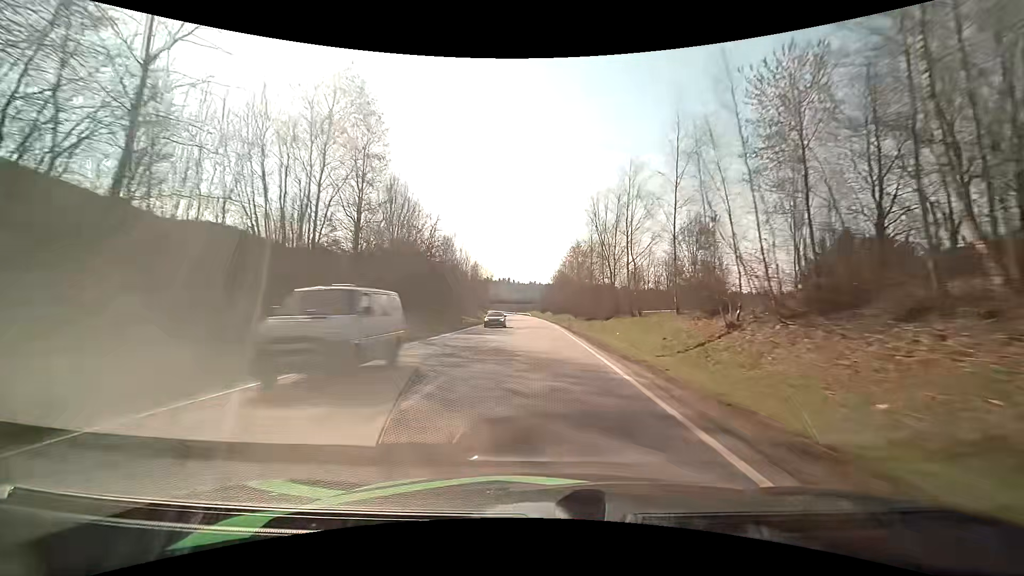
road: primary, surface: asphalt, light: Day
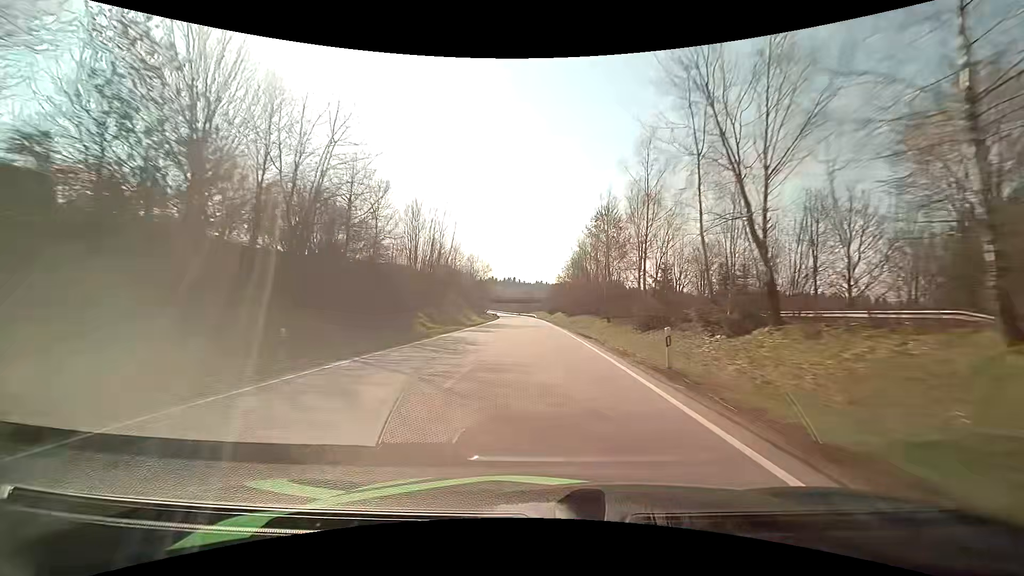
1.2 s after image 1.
(-0.3, +32.7) m; -1°
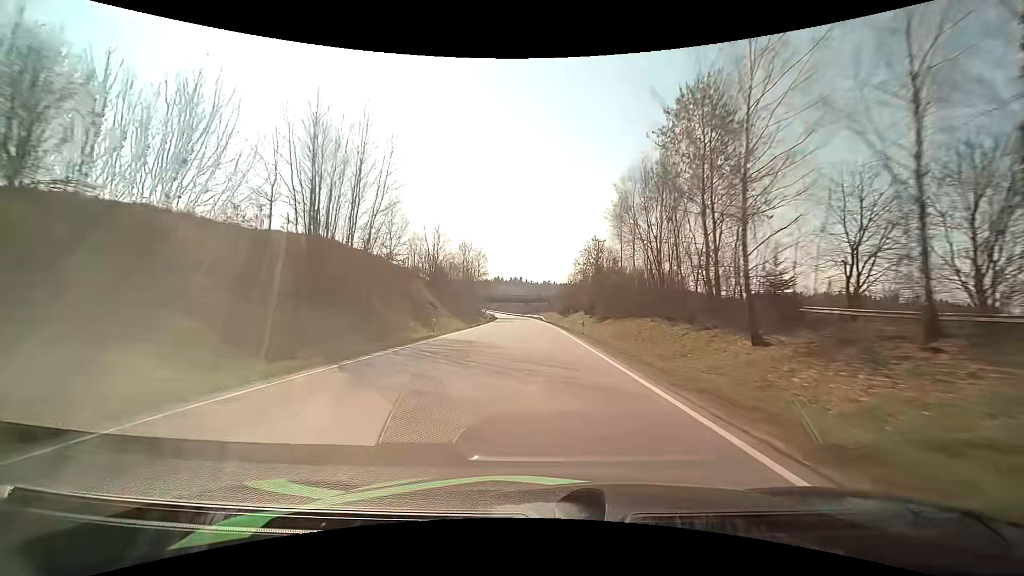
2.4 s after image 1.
(-0.3, +33.1) m; -1°
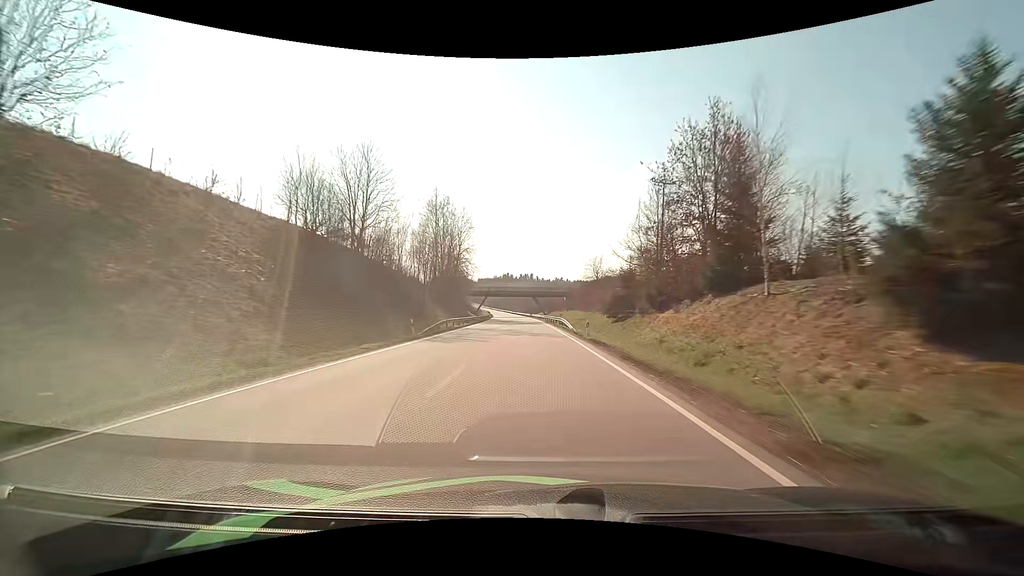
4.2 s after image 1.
(-0.7, +50.5) m; -2°
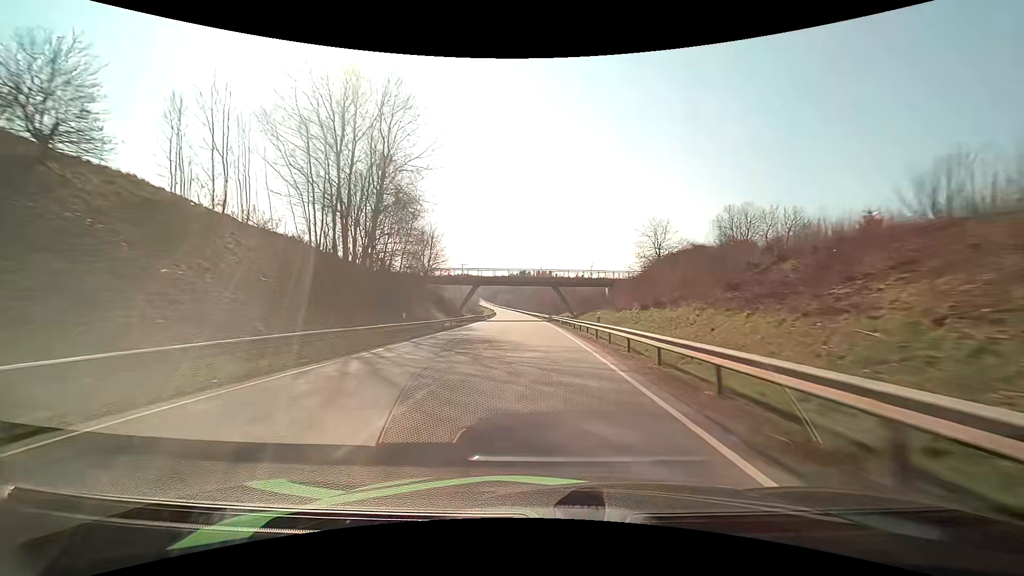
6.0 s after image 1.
(-0.8, +50.6) m; -2°
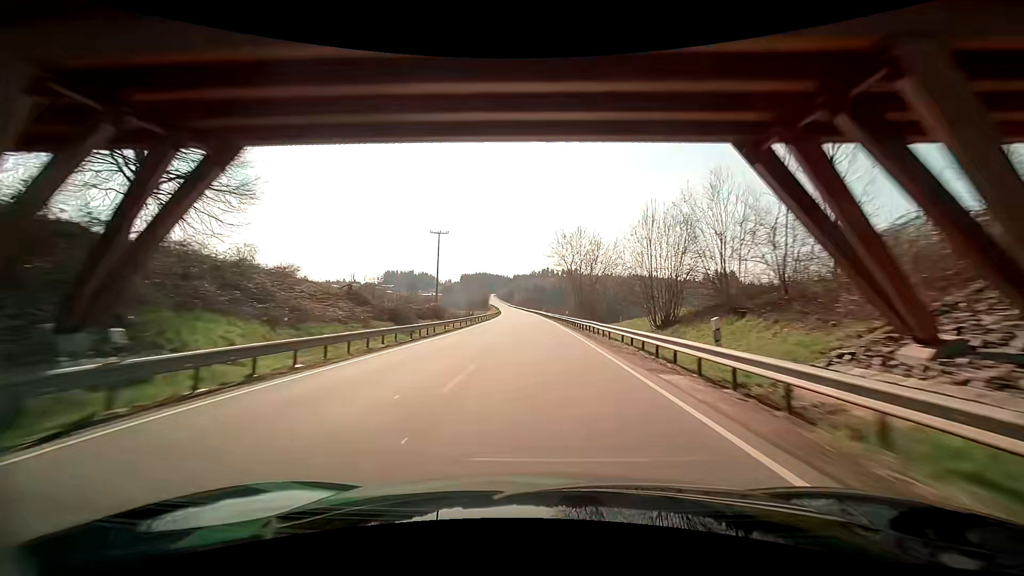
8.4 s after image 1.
(-1.7, +67.3) m; -3°
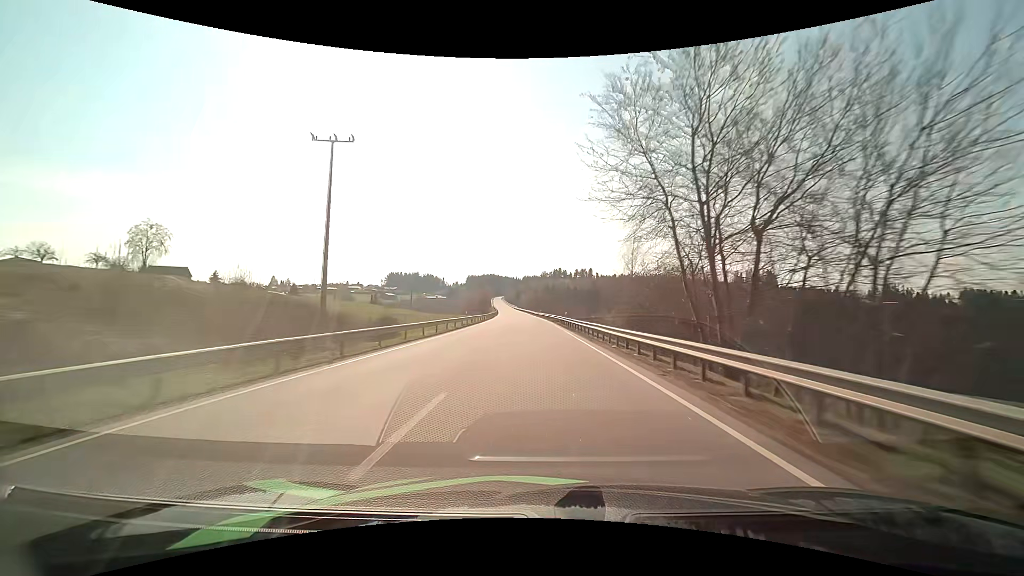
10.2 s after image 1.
(-0.5, +51.6) m; -1°
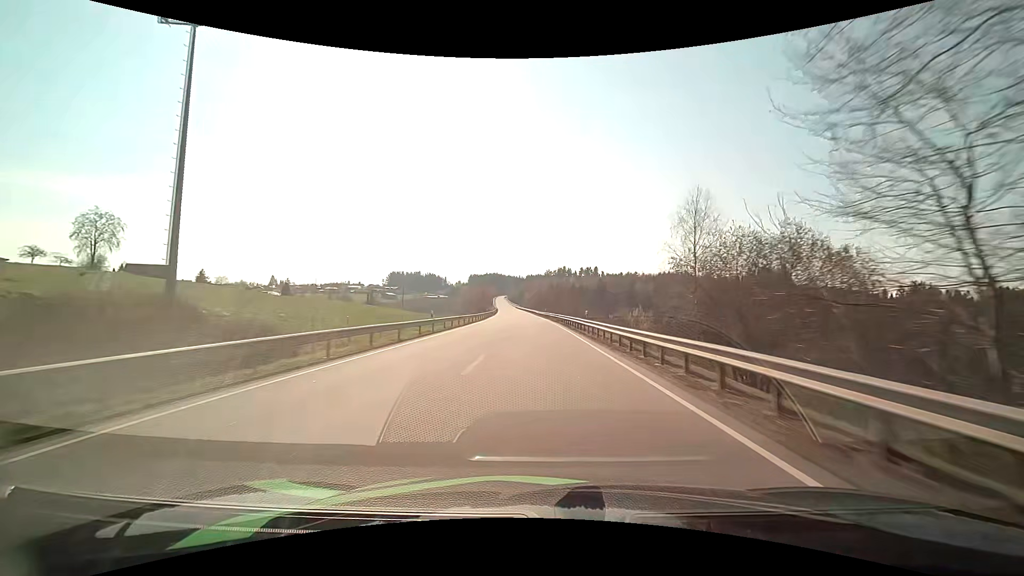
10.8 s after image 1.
(-0.1, +17.3) m; 0°
(0, +10) (0, +20) (0, +30) (0, +40) (-1, +50) (-1, +60) (-1, +70) (-2, +80) (-2, +90) (-3, +100) m
